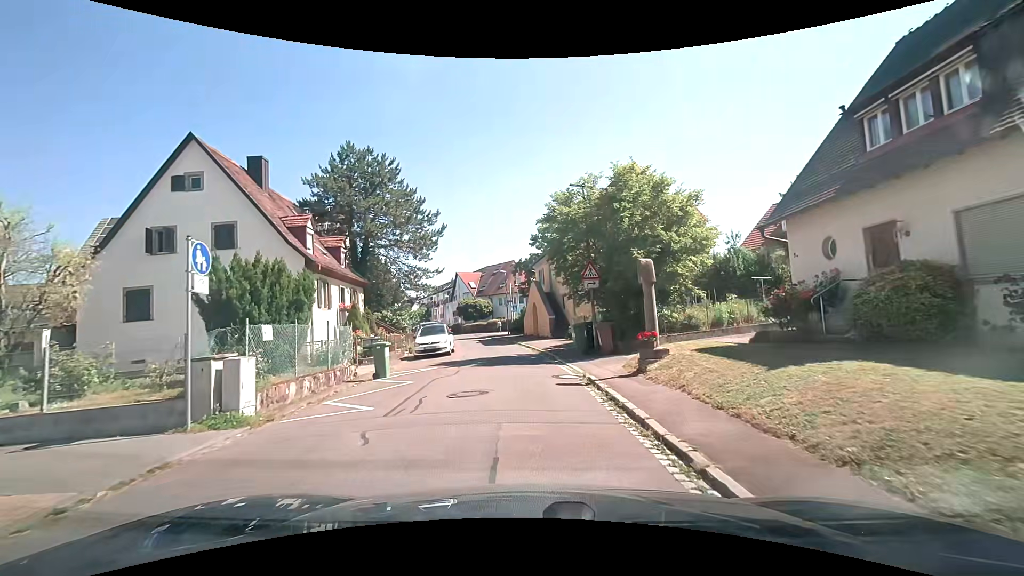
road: residential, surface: asphalt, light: Day
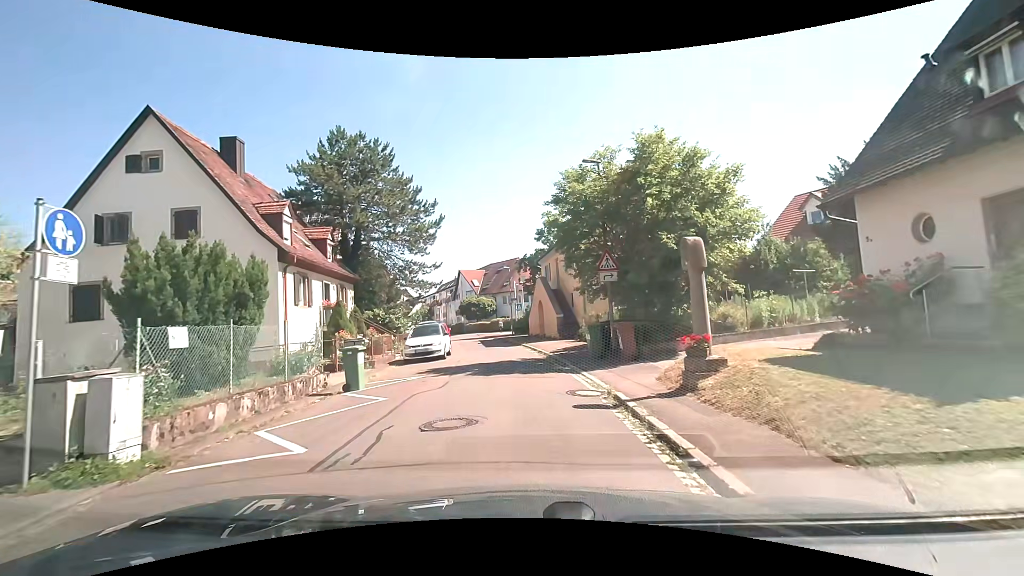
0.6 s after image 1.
(-0.1, +2.8) m; -1°
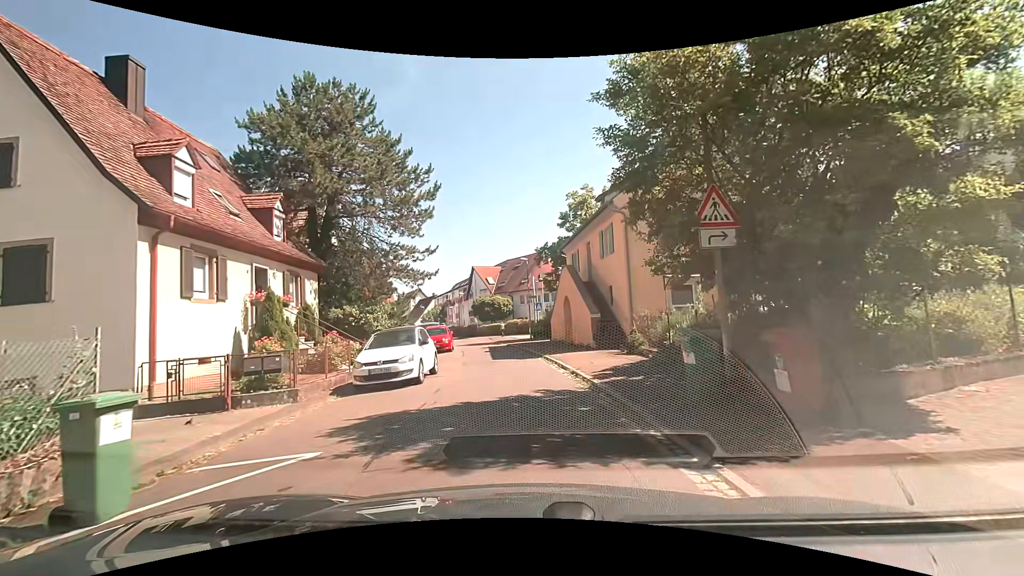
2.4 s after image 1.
(-0.2, +7.7) m; -3°
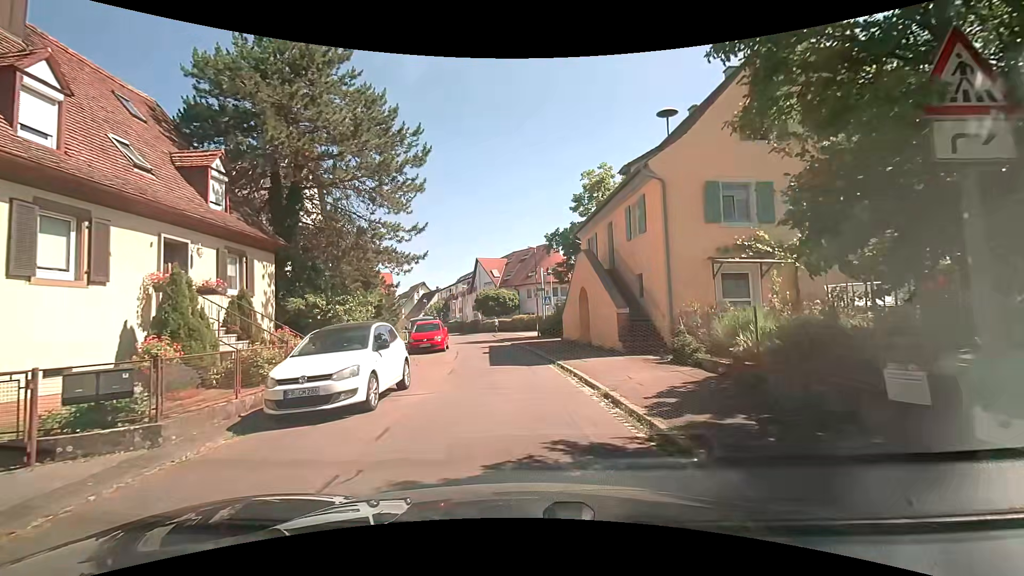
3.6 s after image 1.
(0.0, +4.4) m; 0°
(0, +10) (-1, +20) (-3, +30) (-4, +40) (-5, +50) (-9, +59) (-13, +68) (-16, +77) (-19, +87) (-22, +96) m
